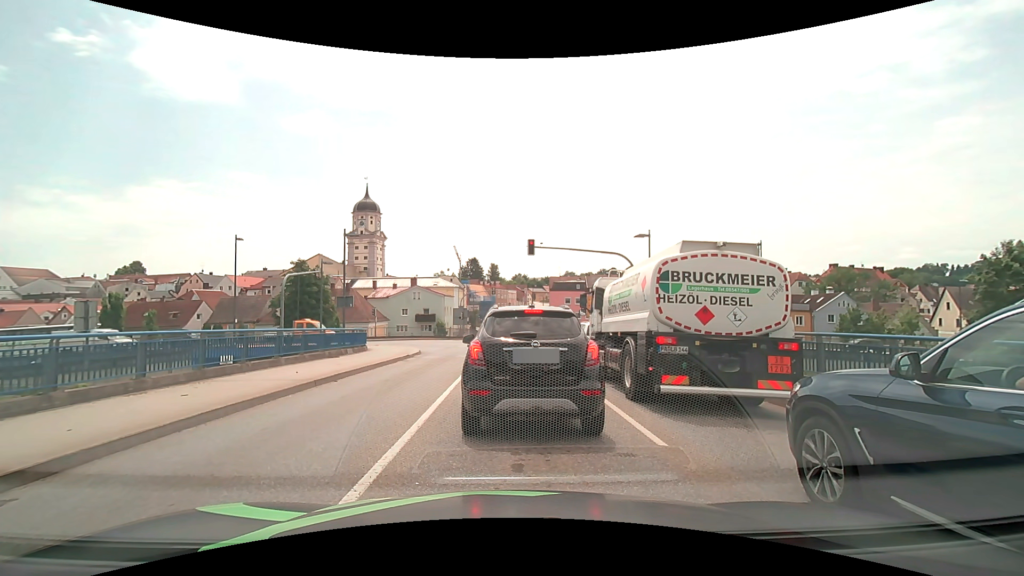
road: secondary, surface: asphalt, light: Day
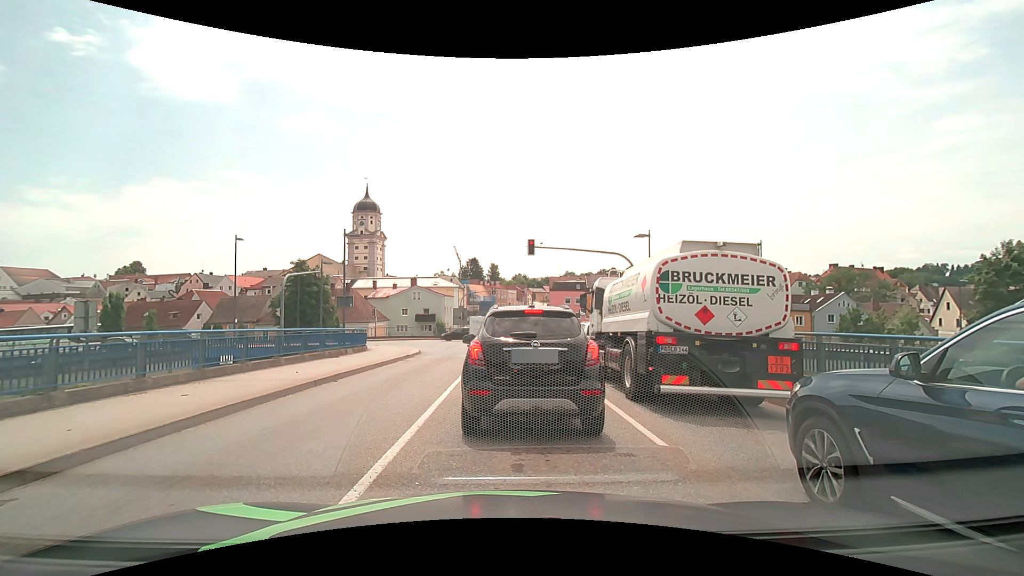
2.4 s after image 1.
(0.0, 0.0) m; 0°
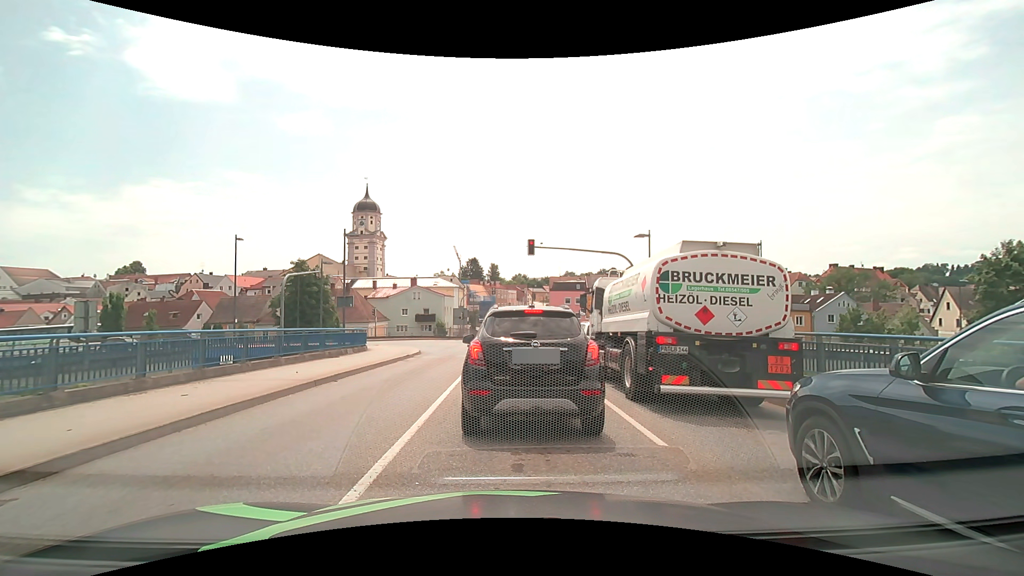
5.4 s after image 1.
(0.0, 0.0) m; 0°
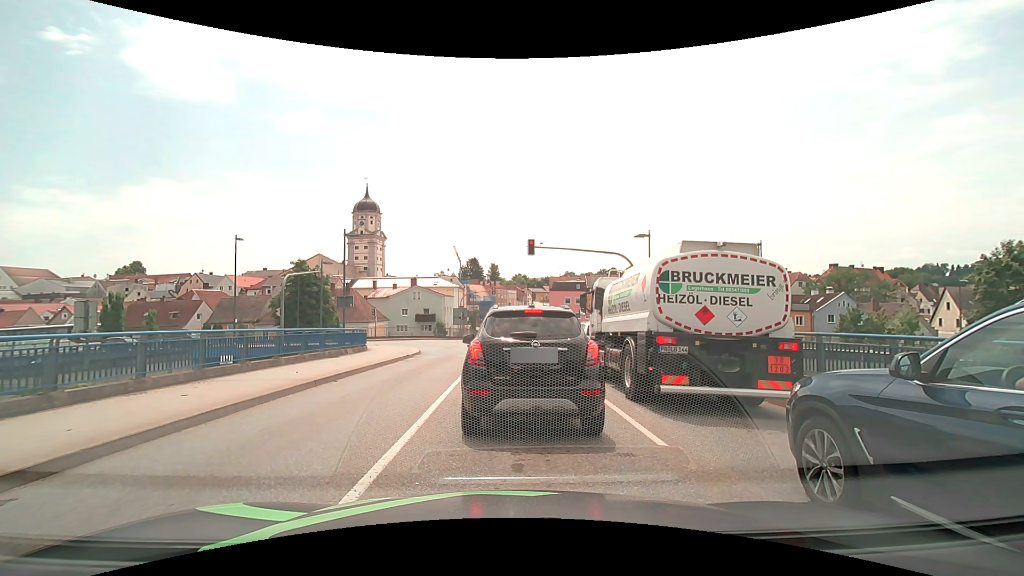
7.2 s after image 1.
(0.0, 0.0) m; 0°
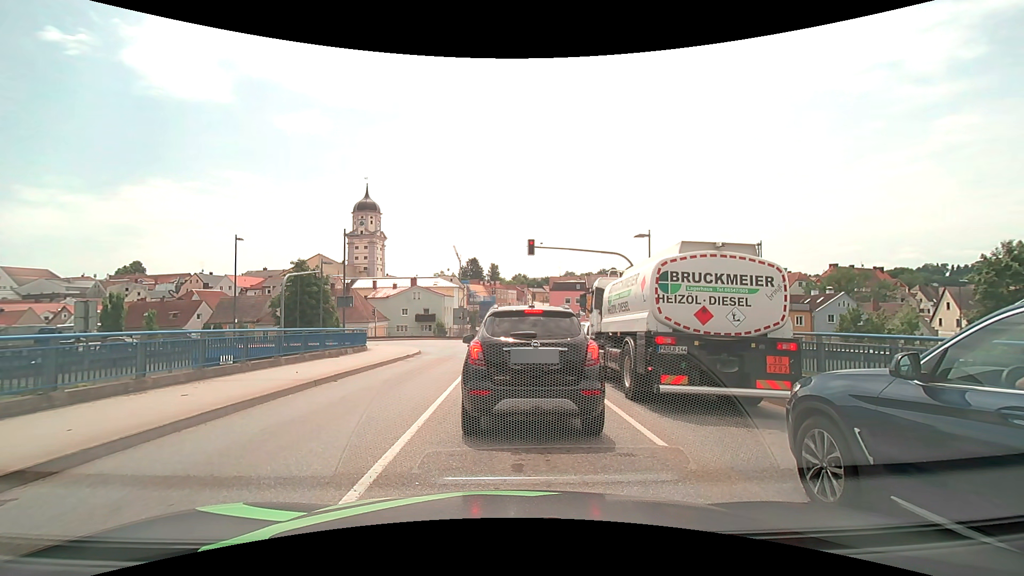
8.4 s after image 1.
(0.0, 0.0) m; 0°
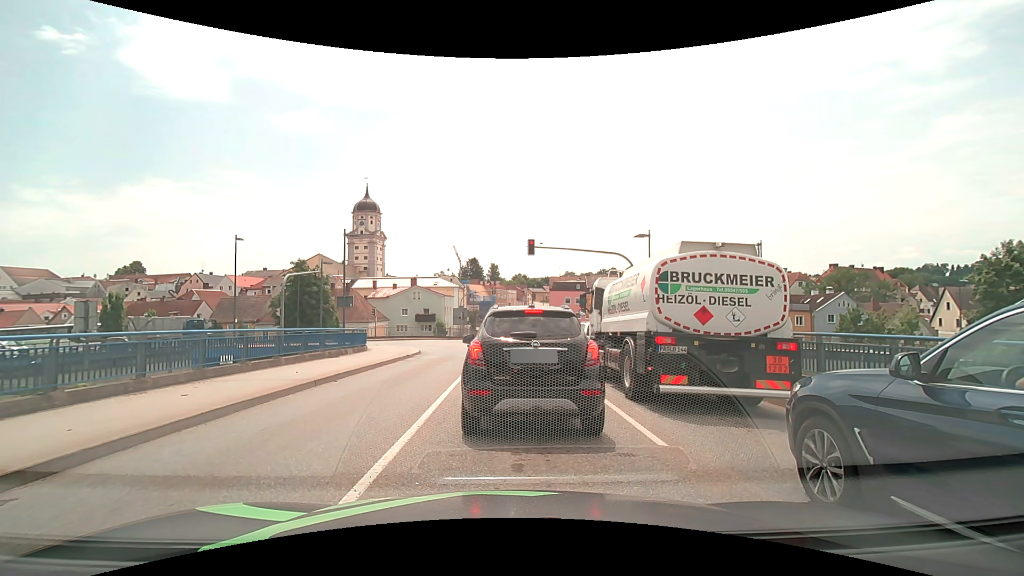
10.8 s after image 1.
(0.0, 0.0) m; 0°
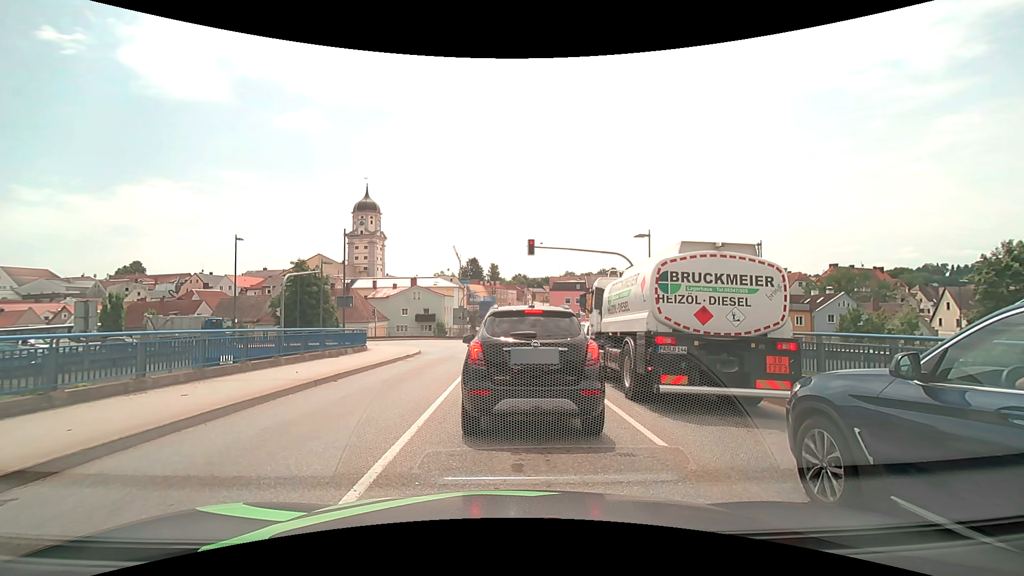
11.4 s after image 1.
(0.0, 0.0) m; 0°
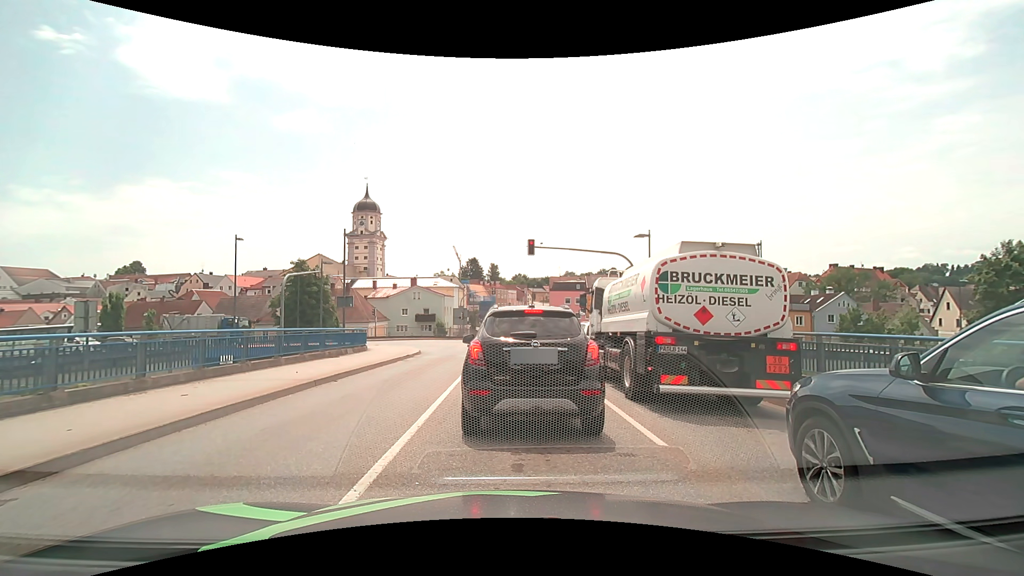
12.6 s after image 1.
(0.0, 0.0) m; 0°
